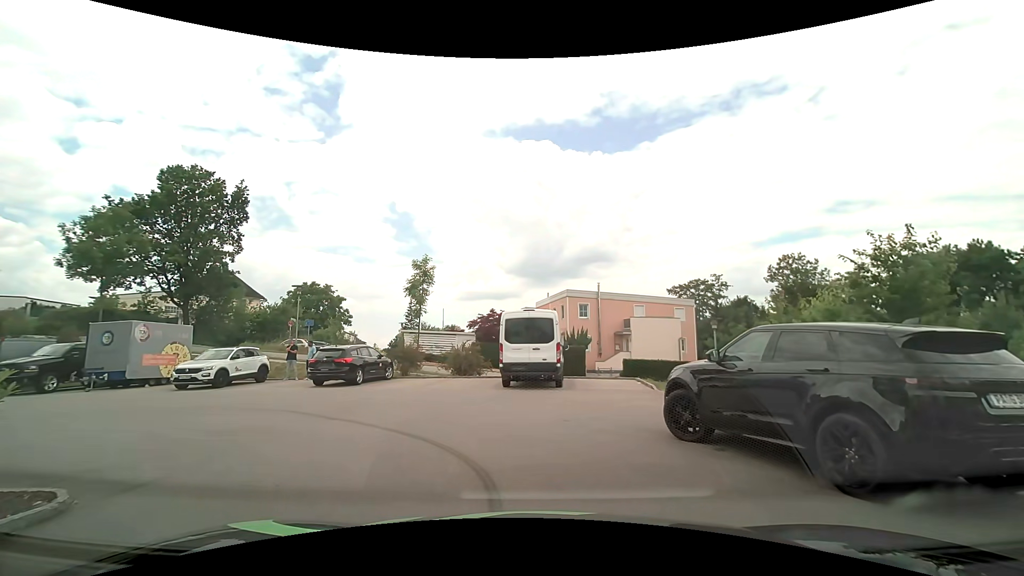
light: Day
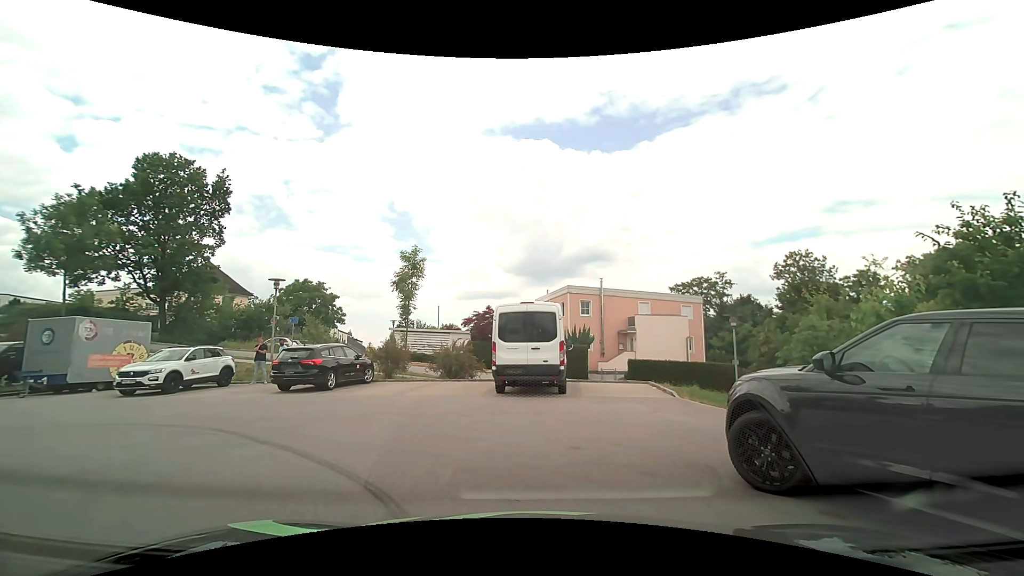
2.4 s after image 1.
(0.0, +2.4) m; -2°
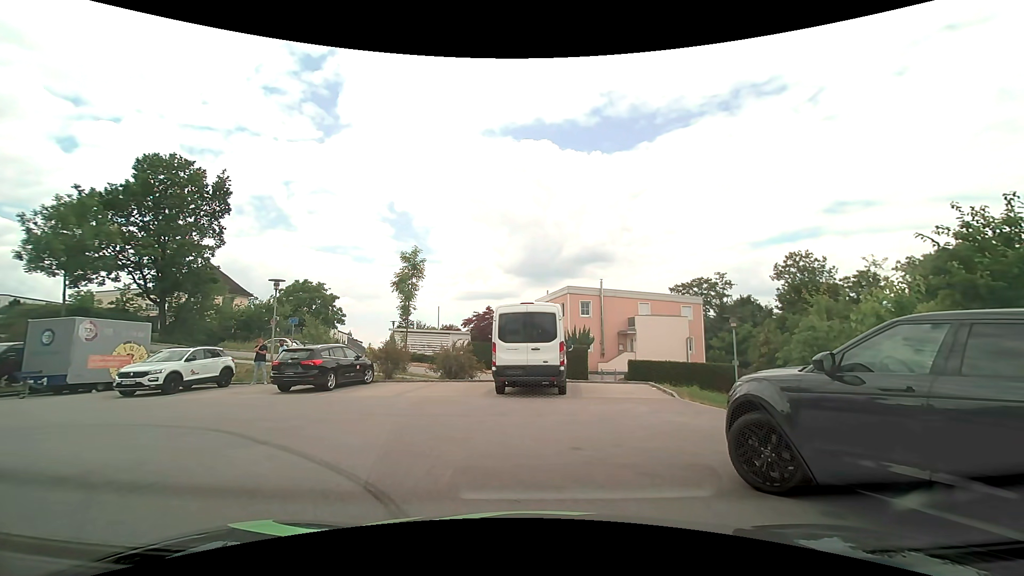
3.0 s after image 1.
(0.0, 0.0) m; 0°
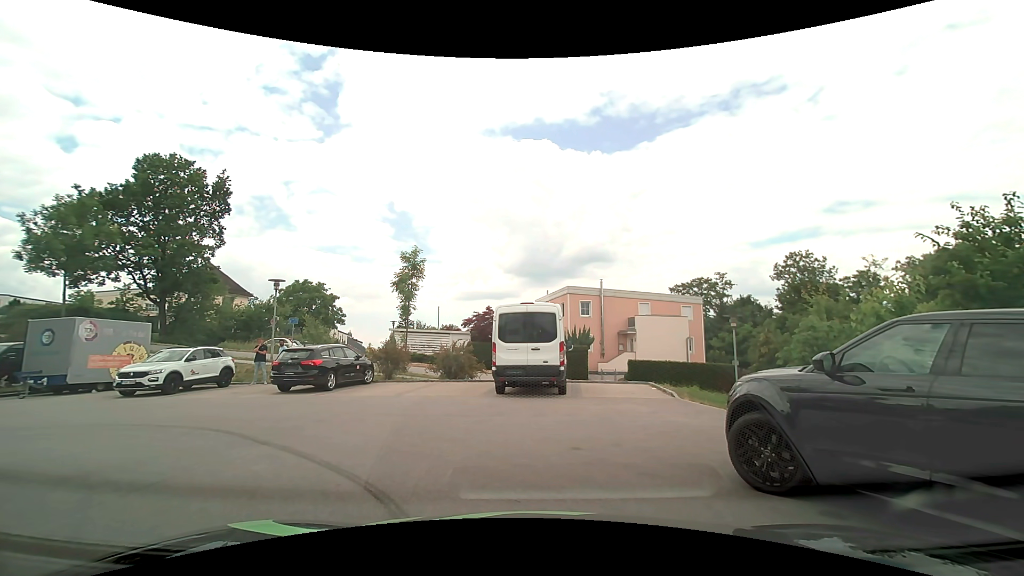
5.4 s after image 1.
(0.0, 0.0) m; 0°
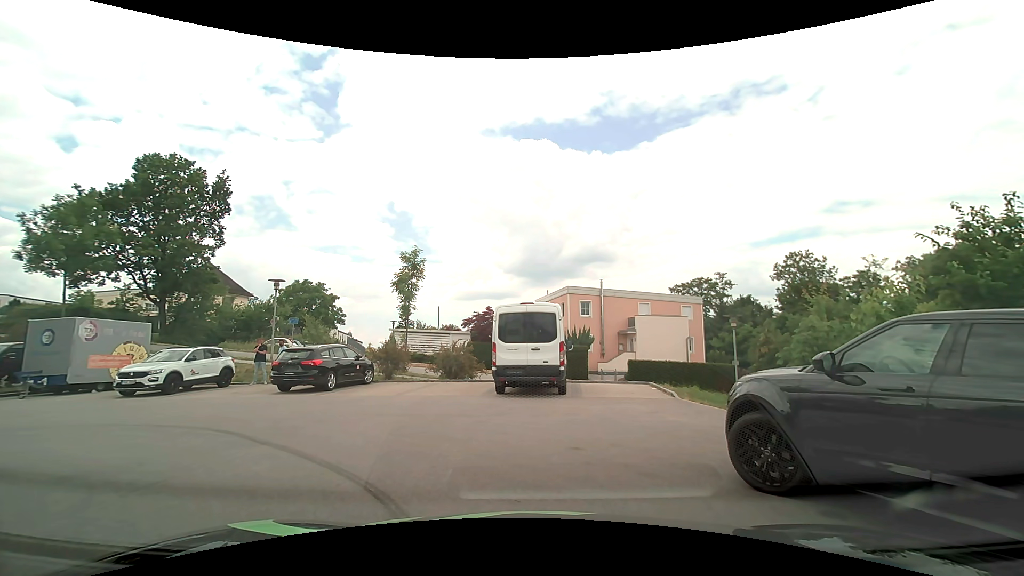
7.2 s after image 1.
(0.0, 0.0) m; 0°
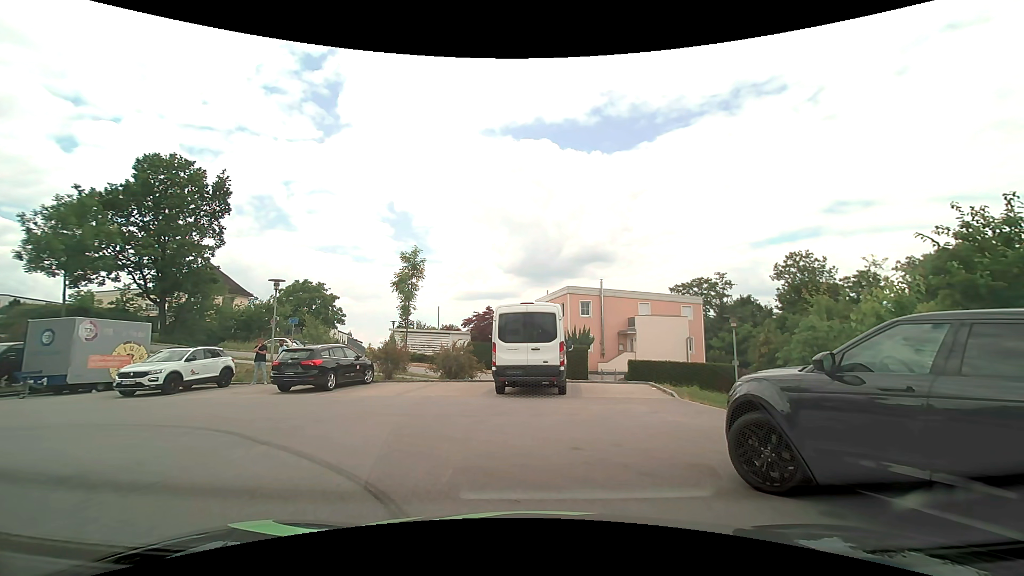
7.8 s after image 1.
(0.0, 0.0) m; 0°
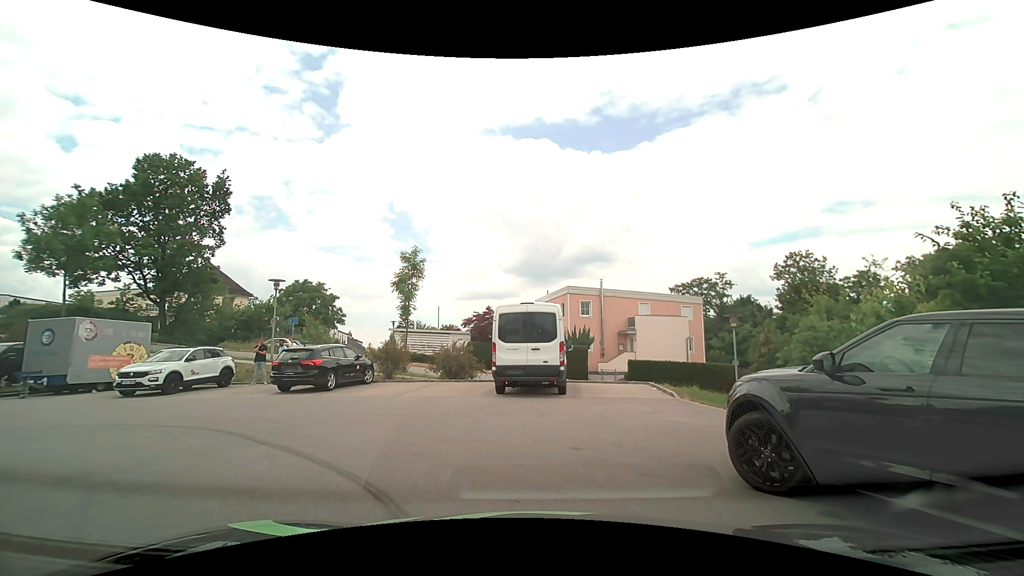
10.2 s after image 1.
(0.0, 0.0) m; 0°
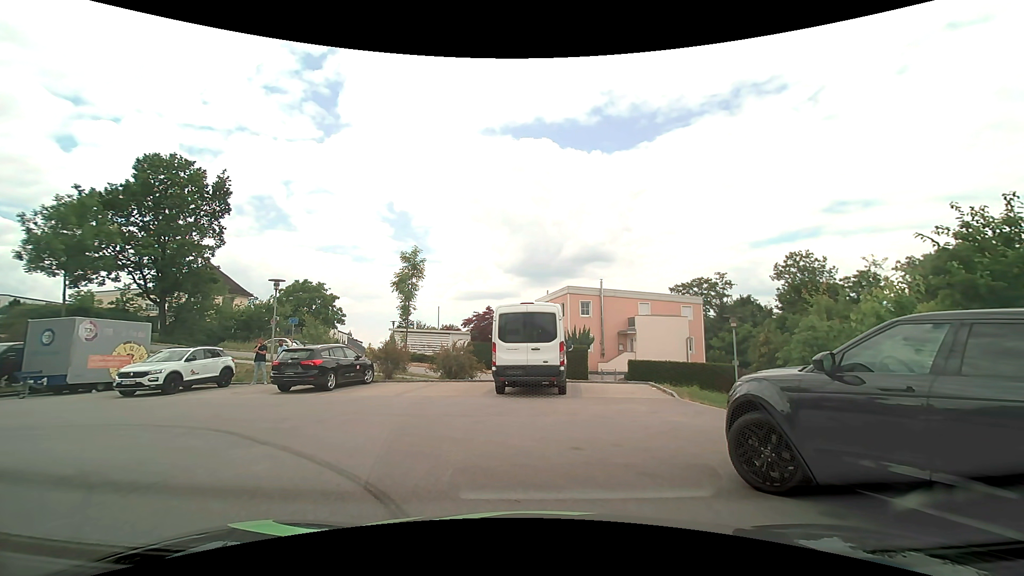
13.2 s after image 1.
(0.0, 0.0) m; 0°
